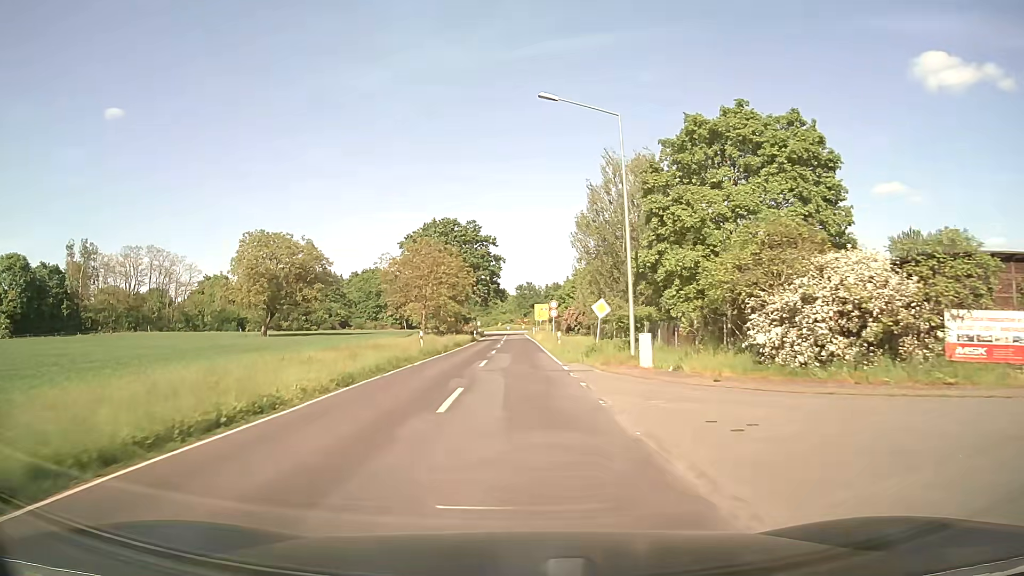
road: unclassified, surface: asphalt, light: Day
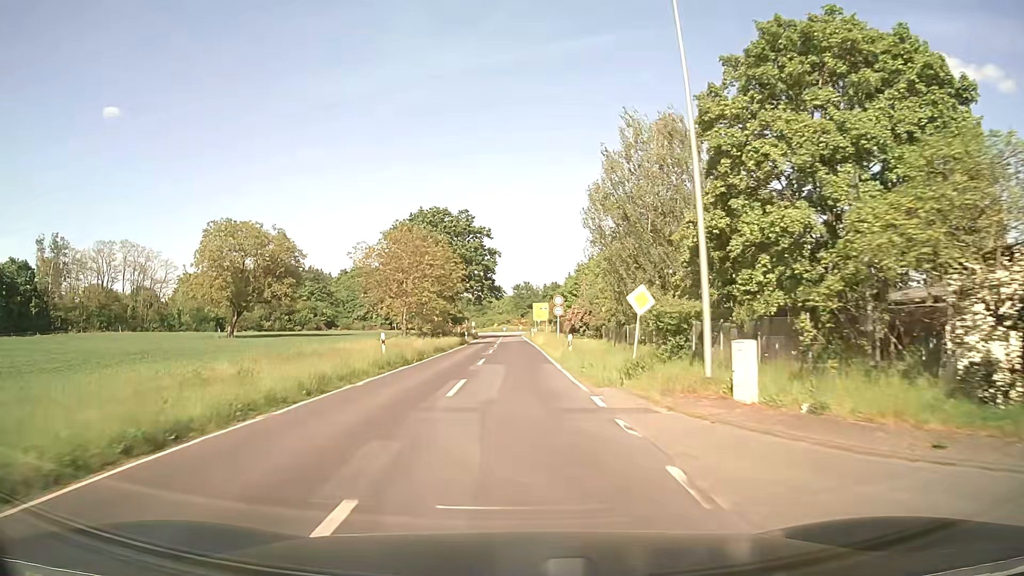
(0.0, +9.6) m; 0°
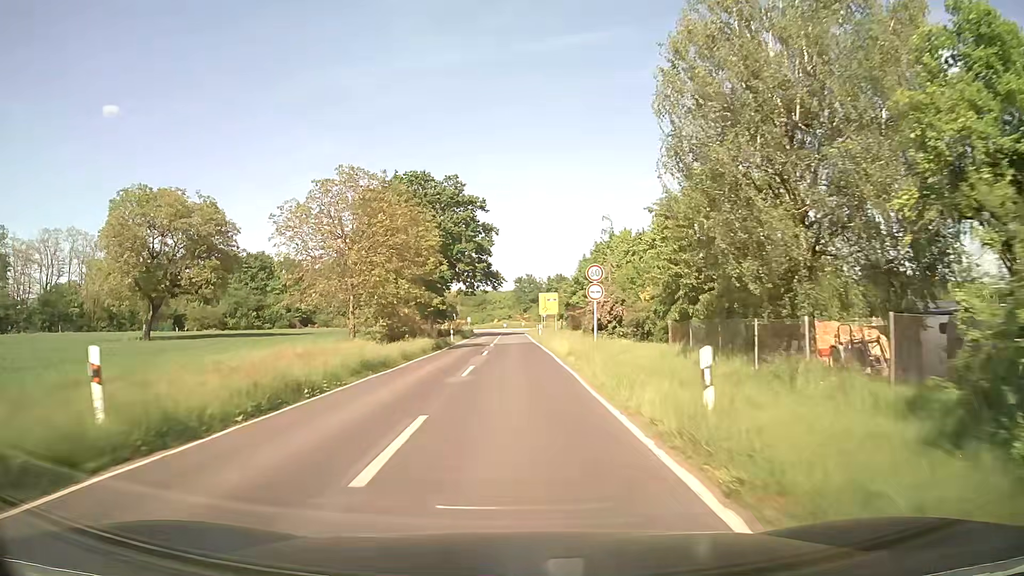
(0.0, +19.2) m; 0°
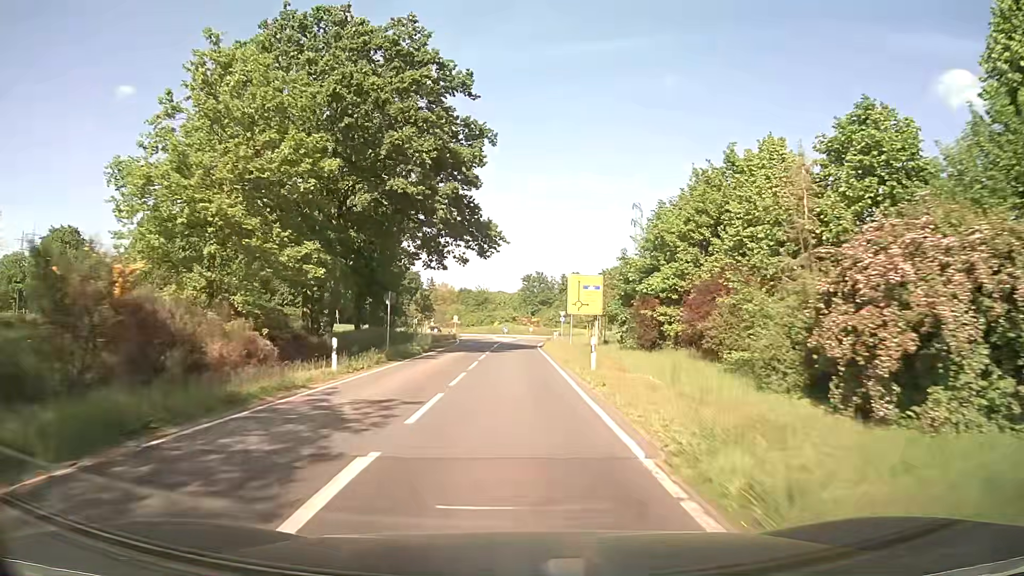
(0.0, +38.3) m; 0°
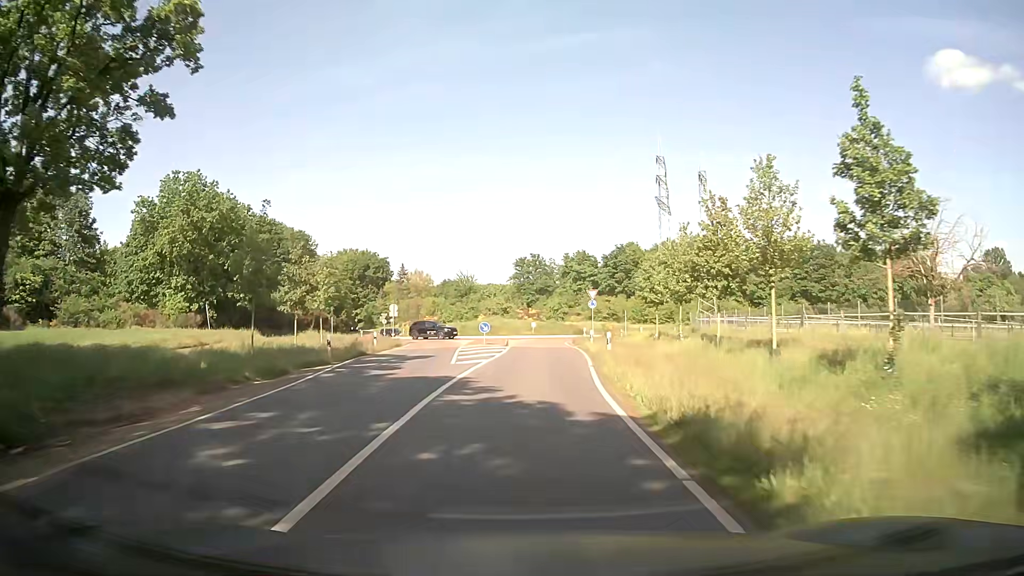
(0.0, +42.7) m; +1°
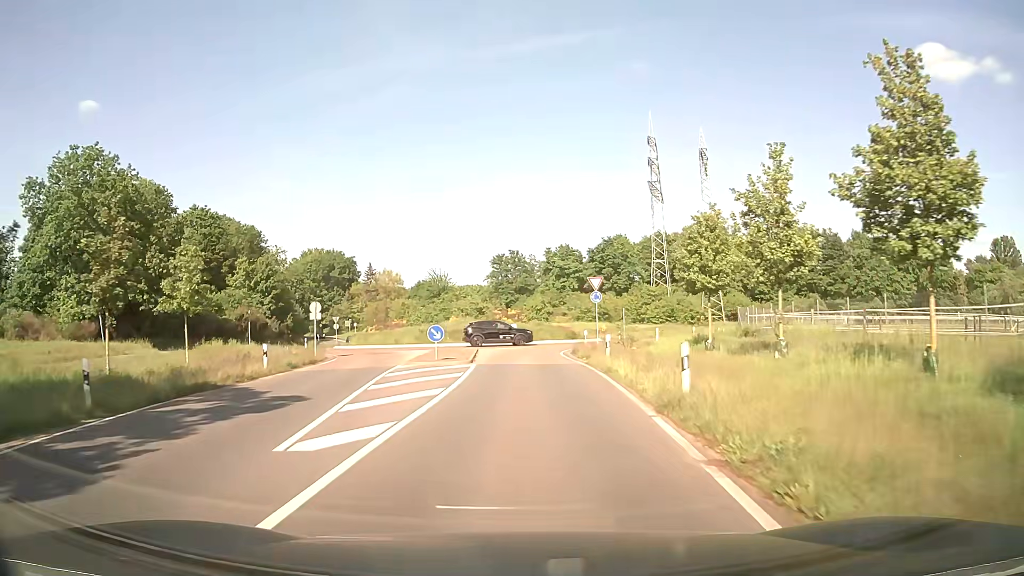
(+0.3, +14.5) m; +2°
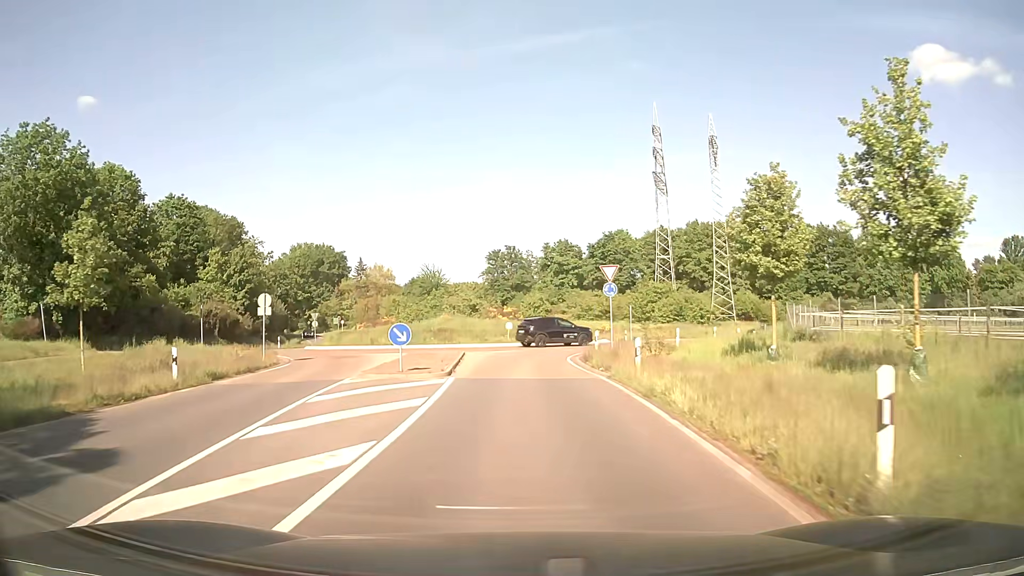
(0.0, +6.7) m; +1°
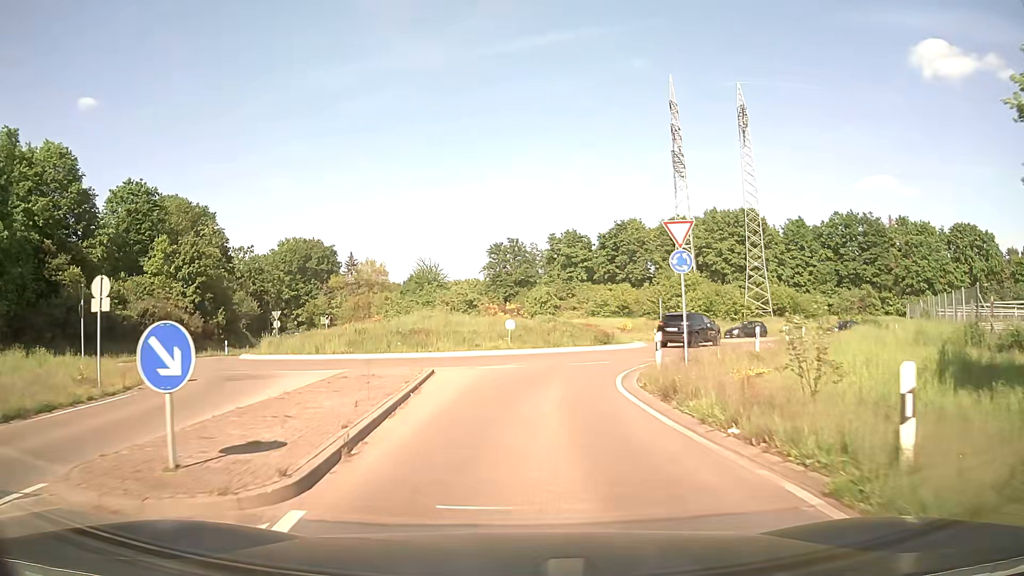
(-0.1, +12.2) m; -1°
(0, +10) (+1, +20) (+6, +29) (+9, +38) (+6, +47) (-2, +53) (-10, +60) (-15, +68) (-19, +77) (-24, +86) m
